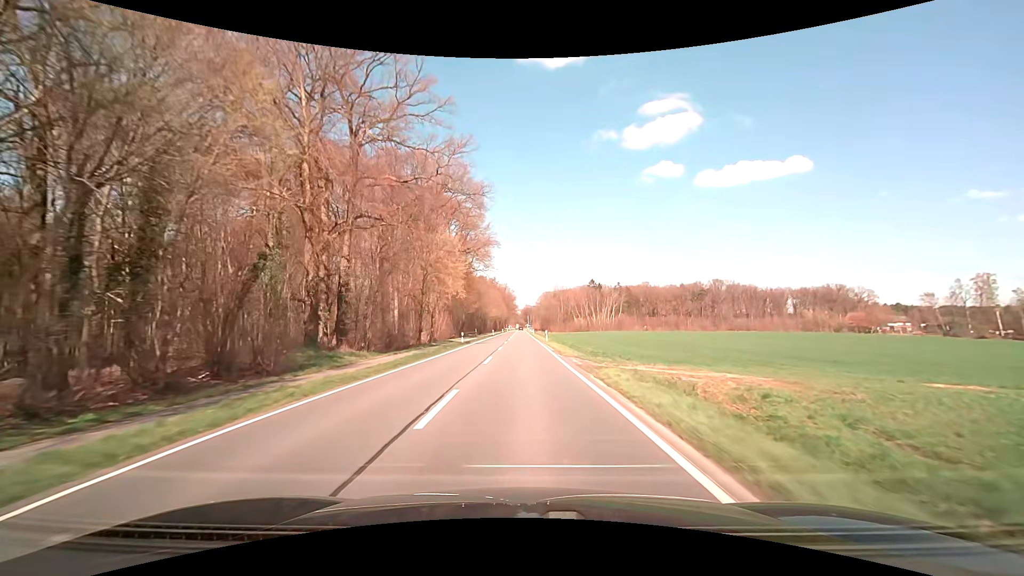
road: primary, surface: asphalt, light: Day
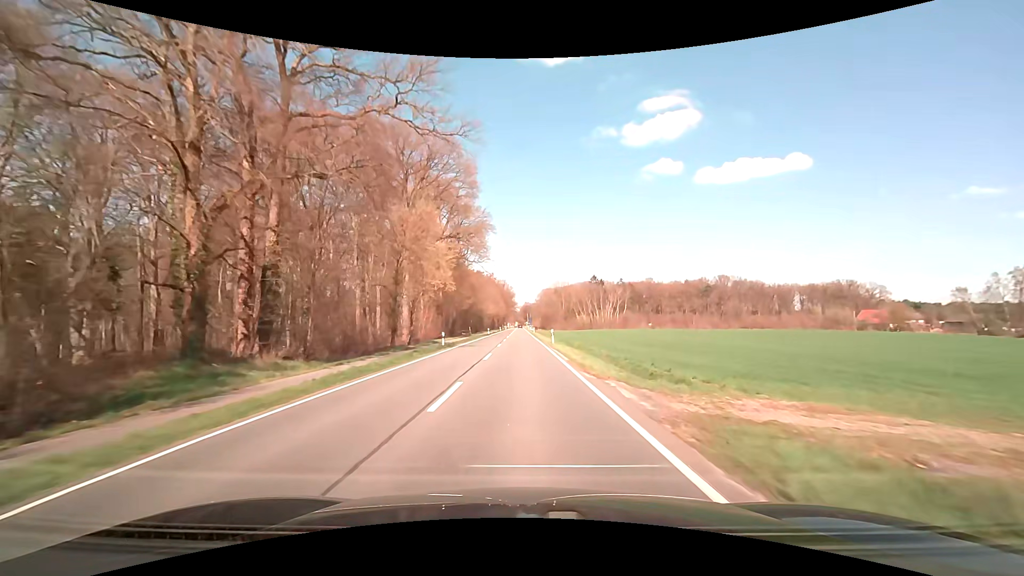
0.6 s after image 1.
(+0.1, +10.7) m; 0°
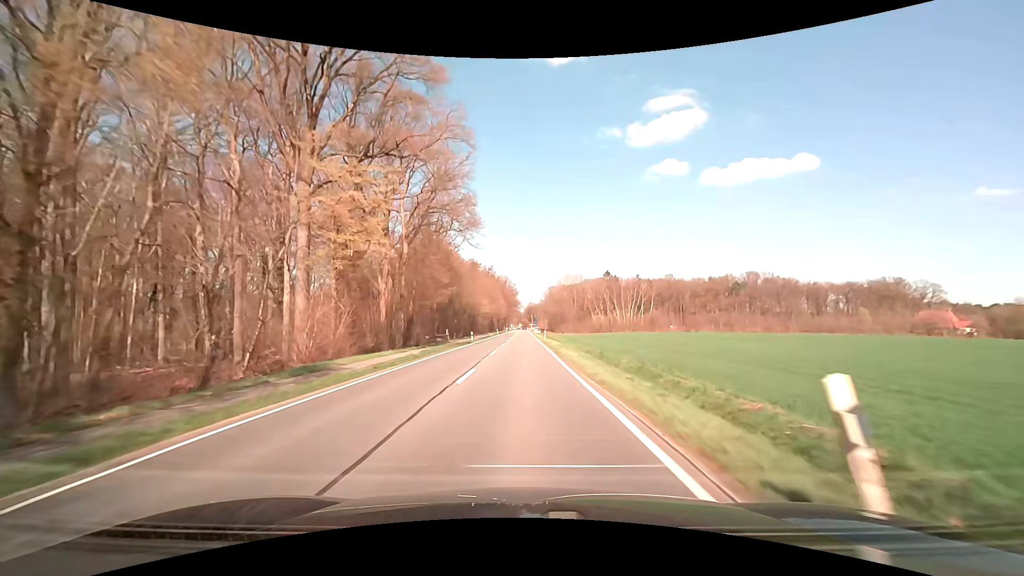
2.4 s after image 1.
(-0.1, +32.2) m; 0°
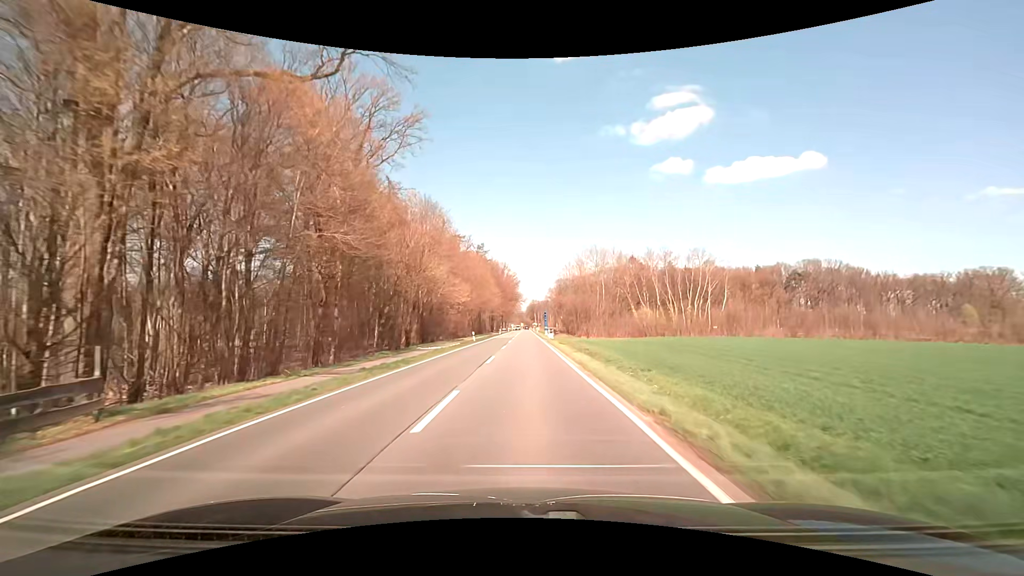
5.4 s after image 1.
(-0.5, +53.6) m; -1°
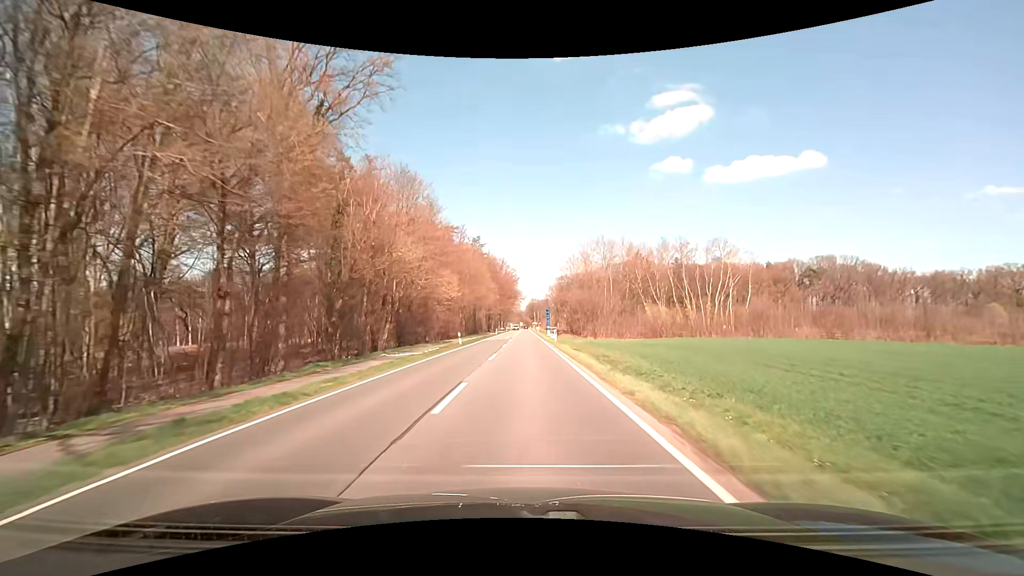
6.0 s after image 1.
(0.0, +10.7) m; 0°
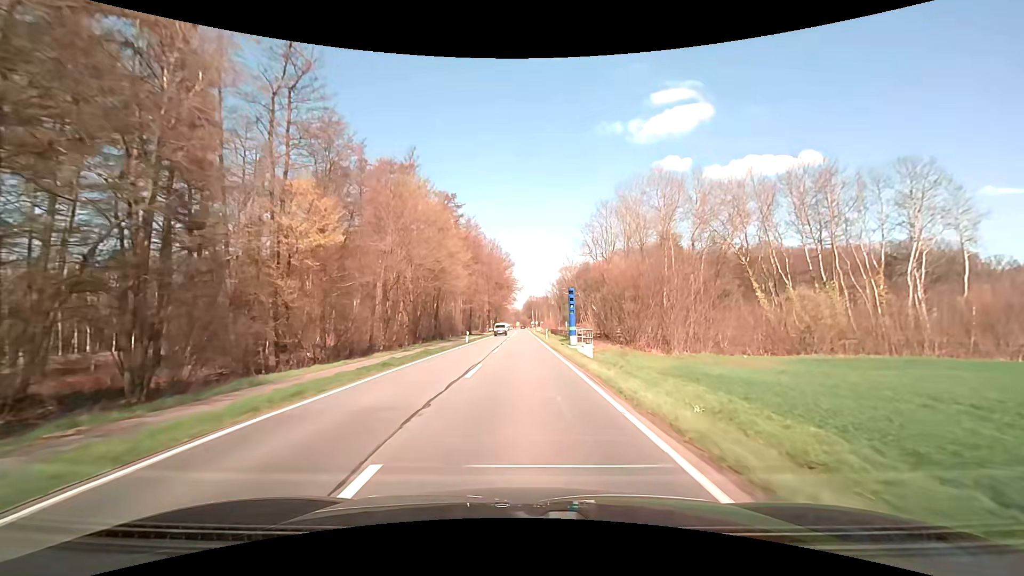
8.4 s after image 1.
(+0.2, +42.9) m; 0°
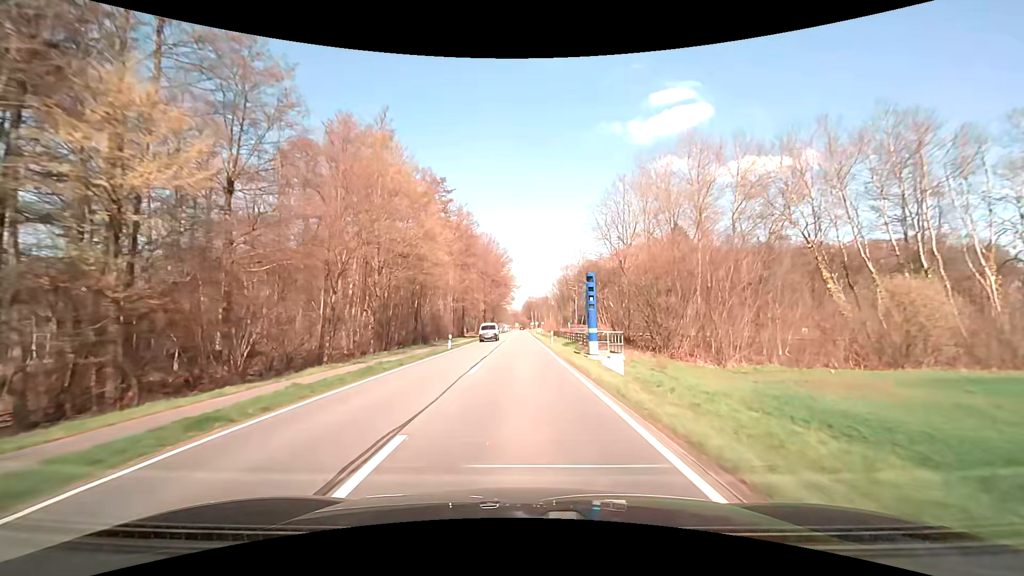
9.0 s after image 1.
(0.0, +10.7) m; 0°
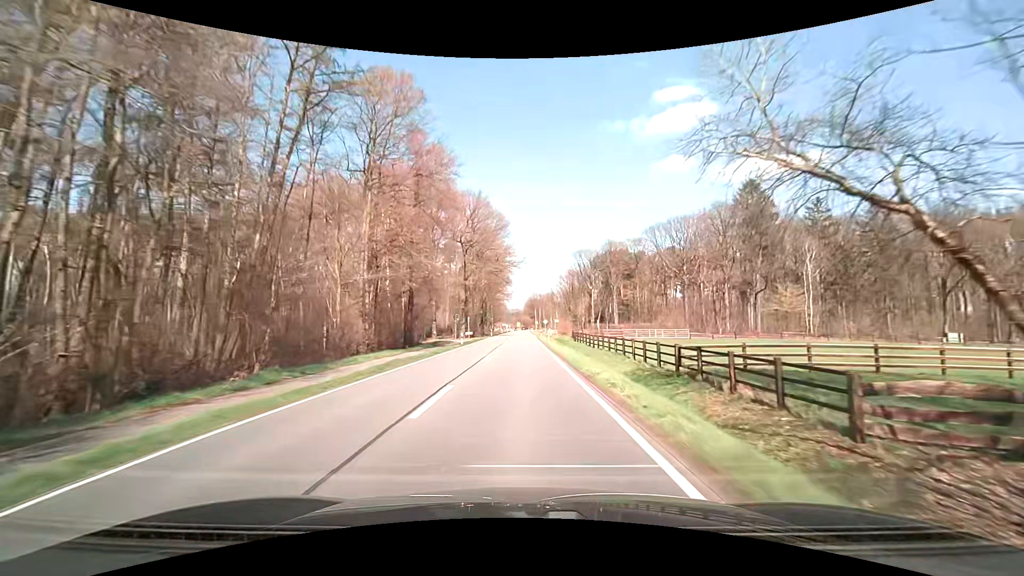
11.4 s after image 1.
(-0.1, +42.9) m; -1°
(0, +10) (0, +20) (0, +30) (0, +40) (0, +50) (0, +60) (0, +70) (0, +80) (0, +90) (0, +100) m
